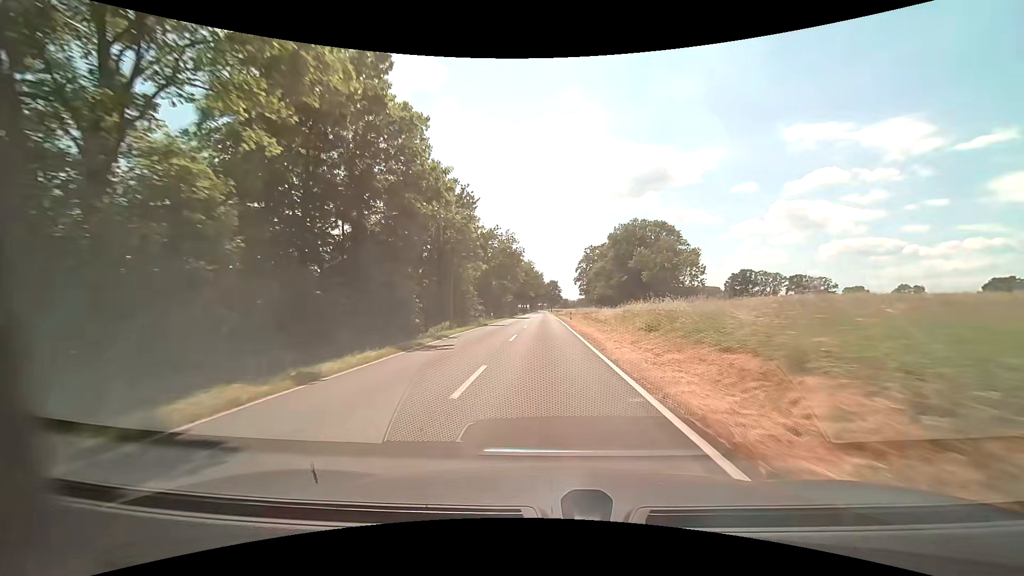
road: tertiary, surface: asphalt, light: Day
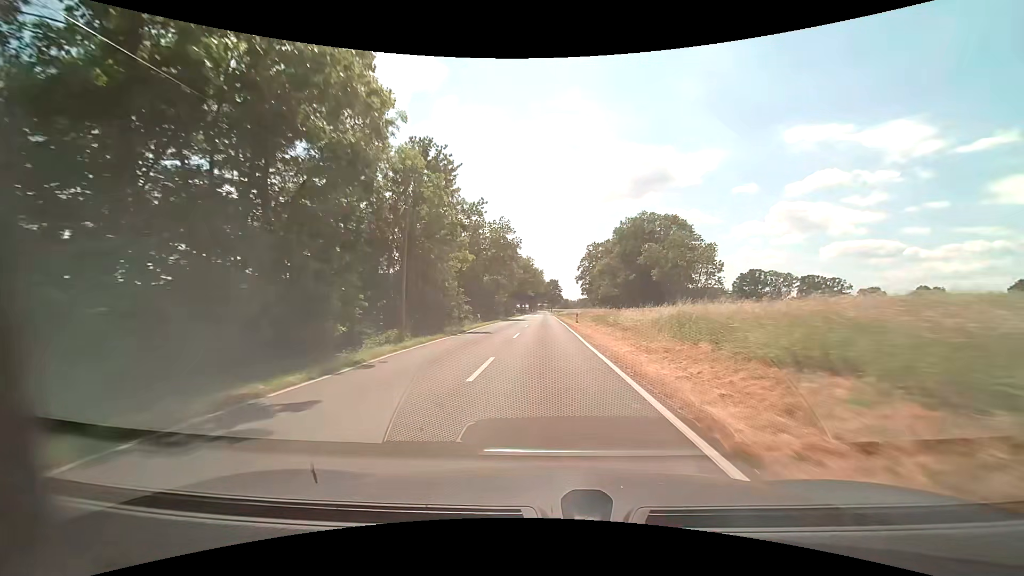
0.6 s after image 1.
(0.0, +10.5) m; 0°
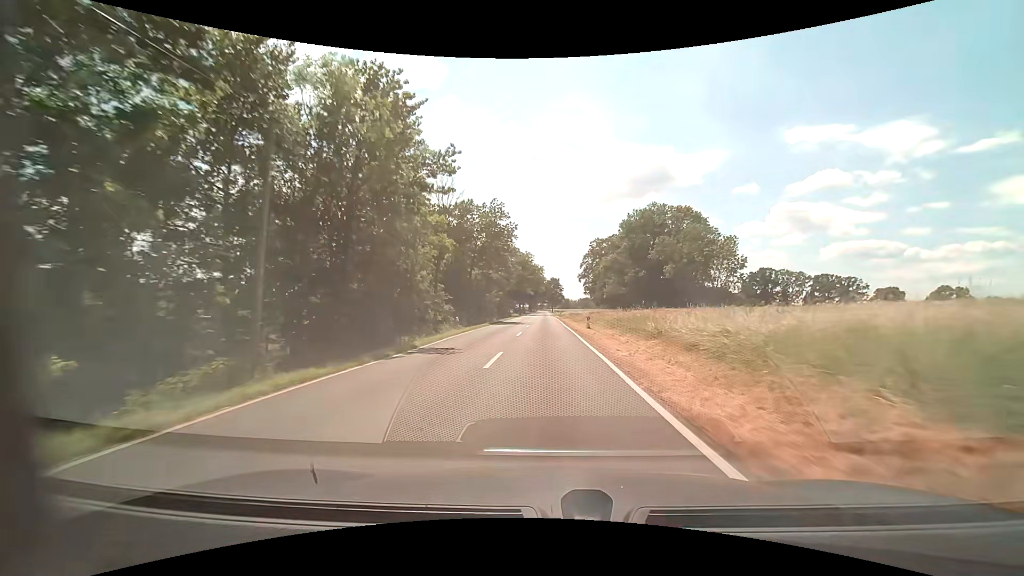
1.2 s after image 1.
(0.0, +10.5) m; 0°
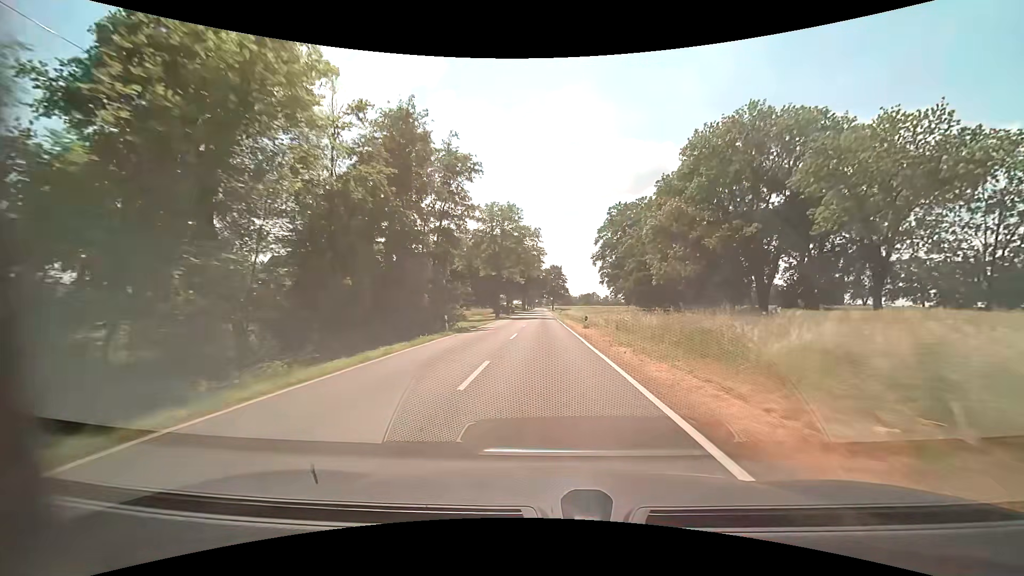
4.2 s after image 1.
(+0.4, +52.4) m; +1°
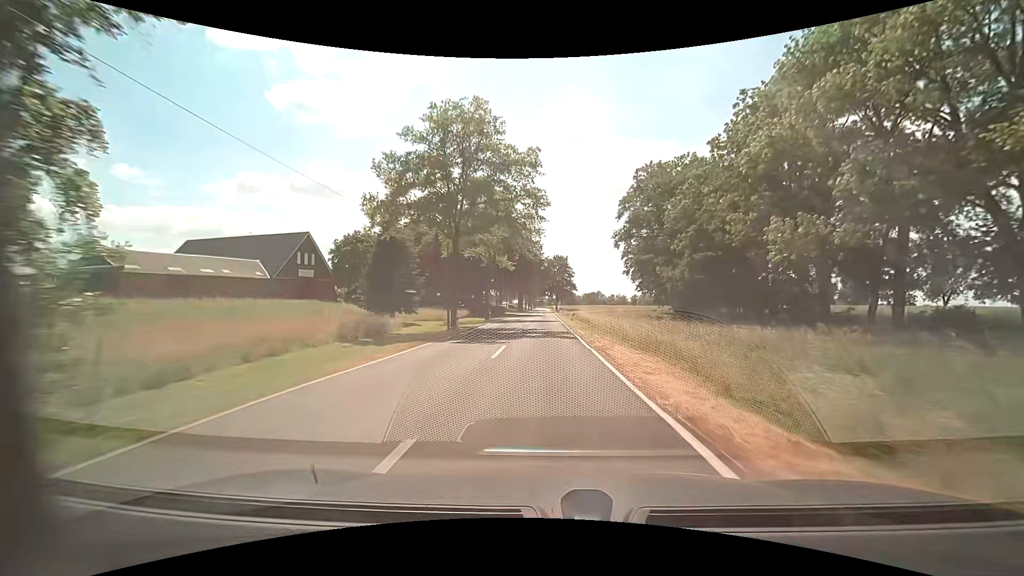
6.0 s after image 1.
(-0.1, +31.6) m; -1°
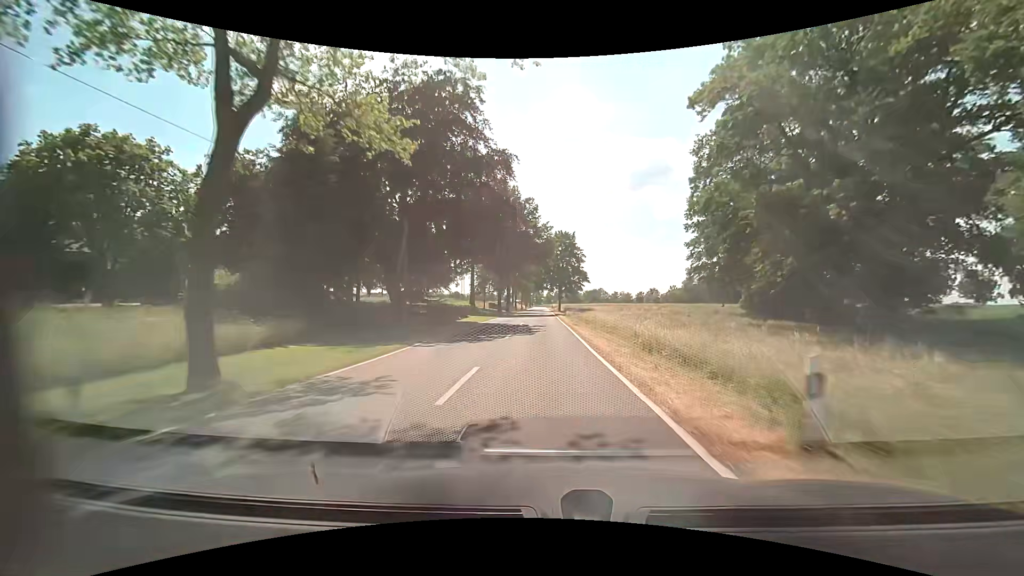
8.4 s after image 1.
(+0.2, +42.5) m; +1°
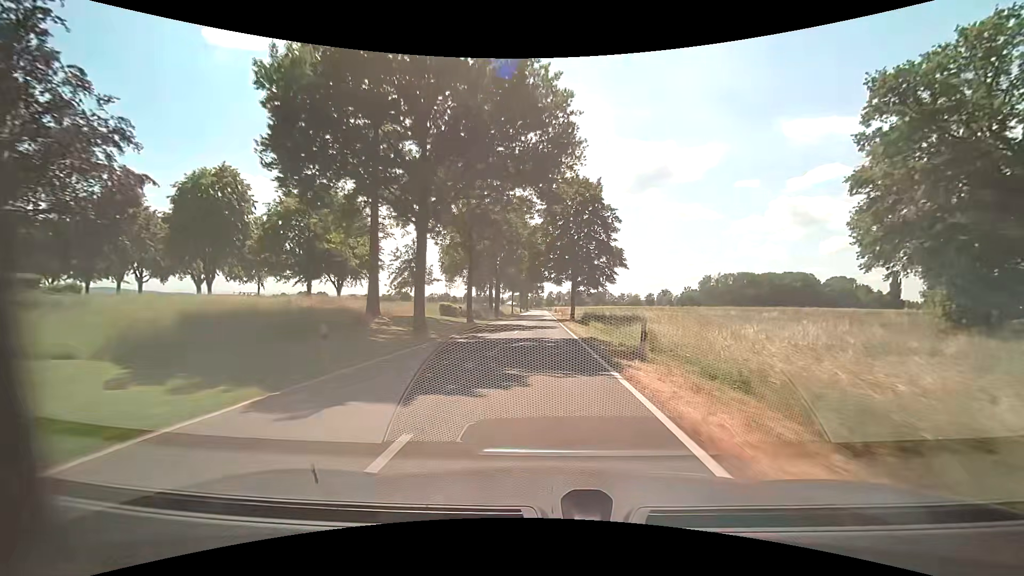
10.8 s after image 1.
(-0.2, +42.6) m; 0°
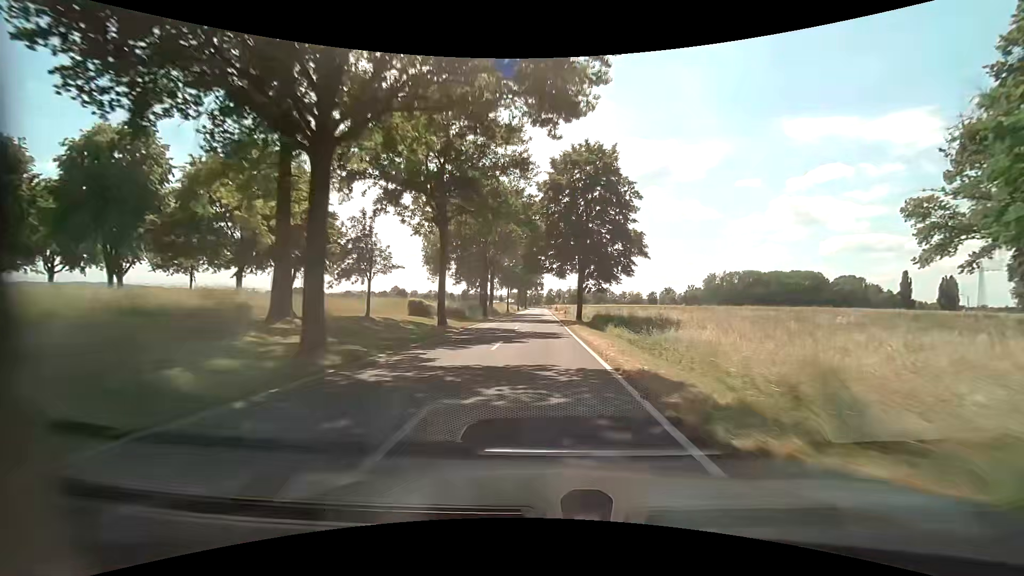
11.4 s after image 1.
(0.0, +10.7) m; 0°
(0, +10) (0, +20) (0, +30) (0, +40) (0, +50) (0, +60) (0, +70) (0, +80) (0, +90) (0, +100) m
